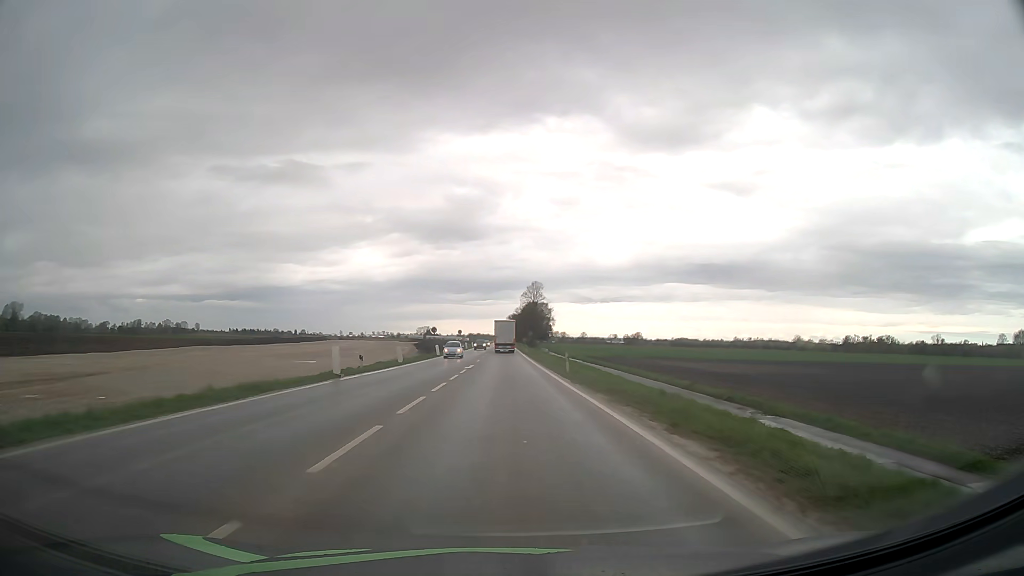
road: unclassified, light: Day
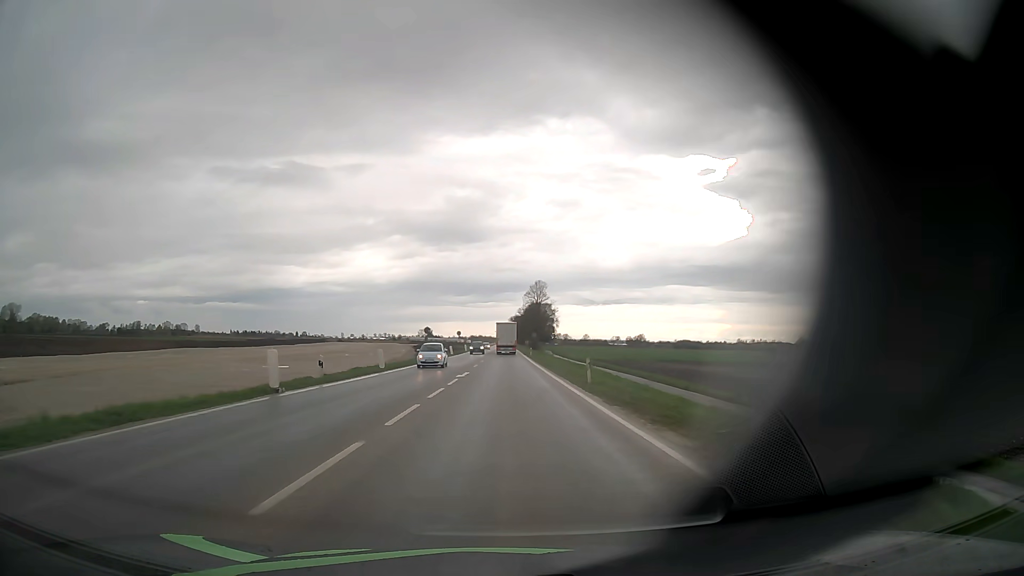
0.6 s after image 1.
(0.0, +7.6) m; 0°
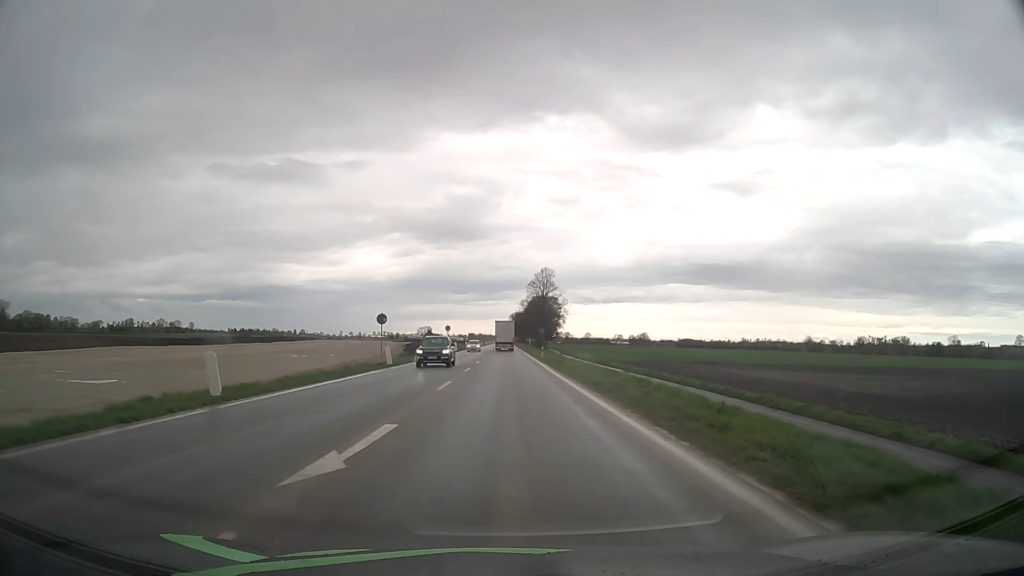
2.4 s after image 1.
(0.0, +22.8) m; 0°
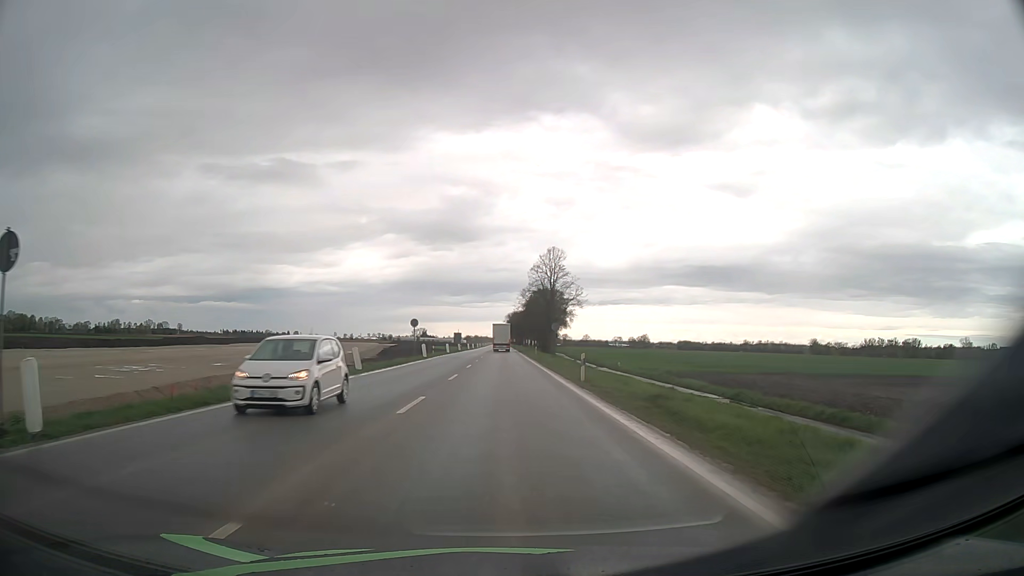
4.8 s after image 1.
(+0.1, +30.4) m; 0°
(0, +10) (0, +20) (0, +30) (0, +40) (0, +50) (0, +60) (0, +70) (0, +80) (0, +90) (-1, +100) m
